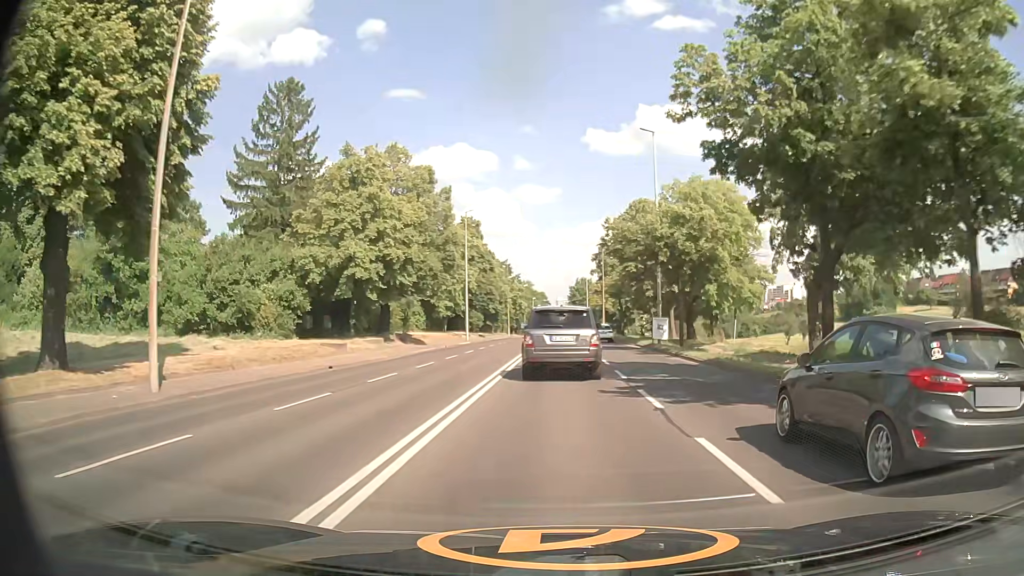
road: primary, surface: asphalt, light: Day
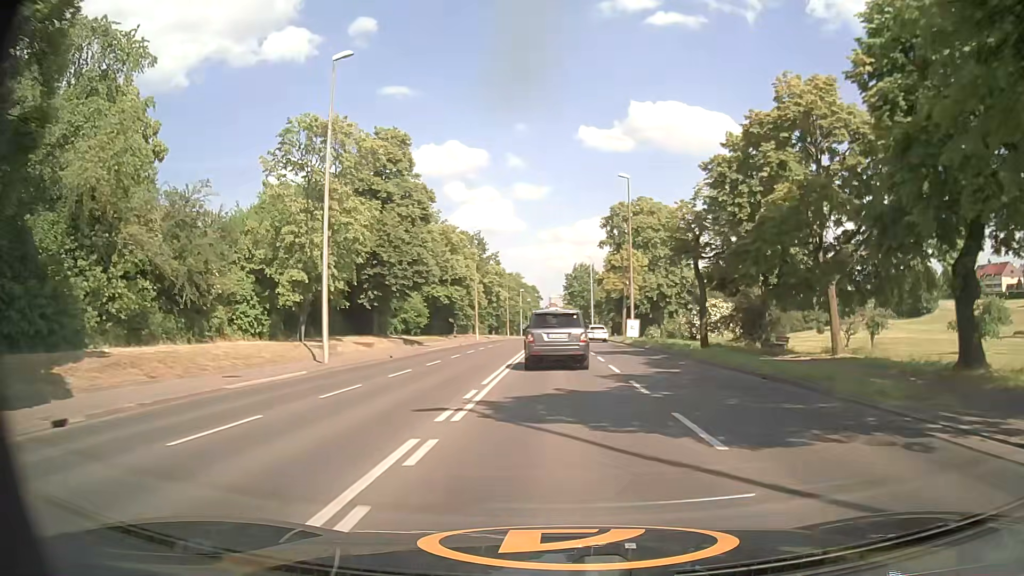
(+0.3, +39.8) m; +1°
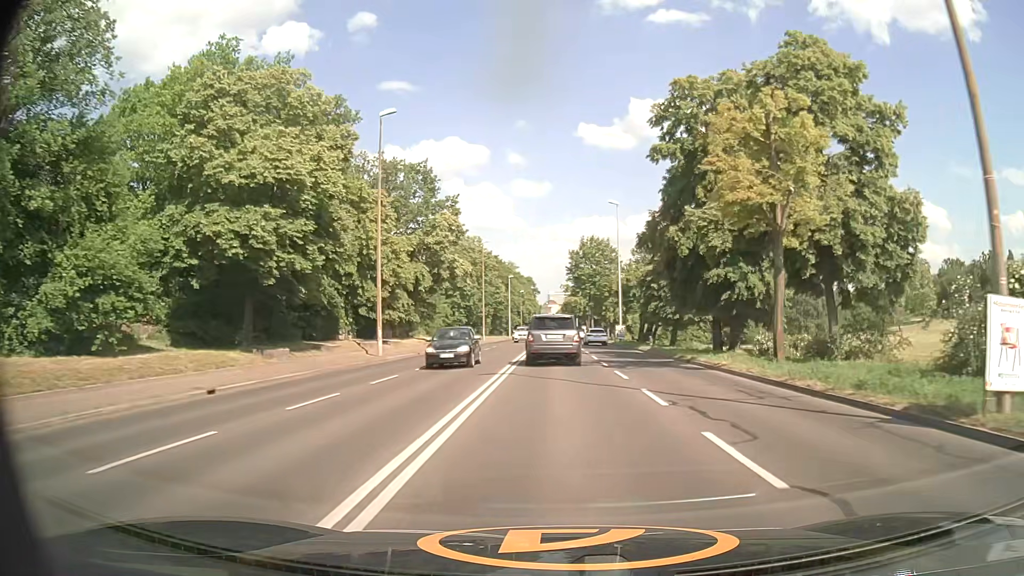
(-0.3, +43.7) m; -1°
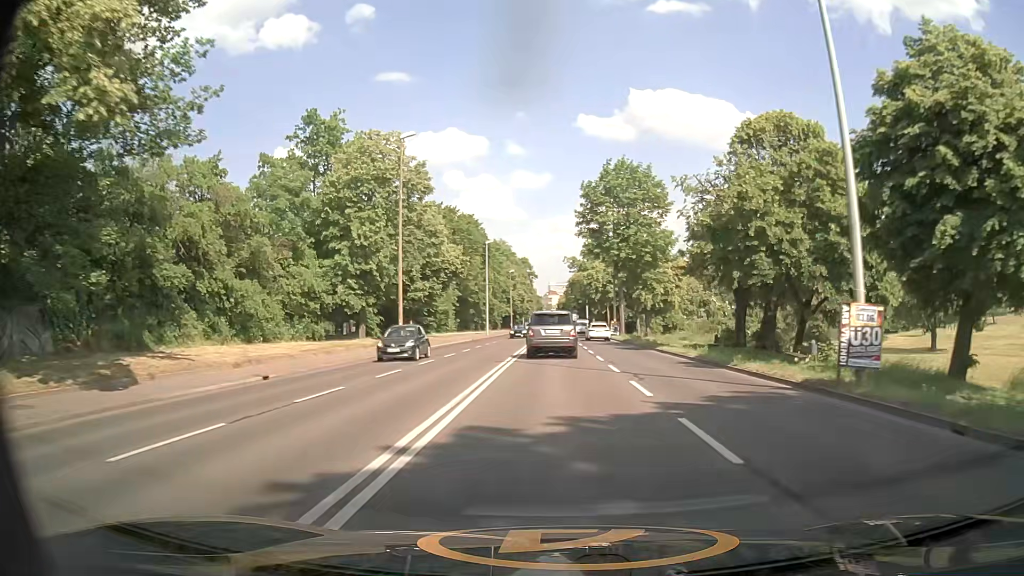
(+0.3, +47.0) m; +1°
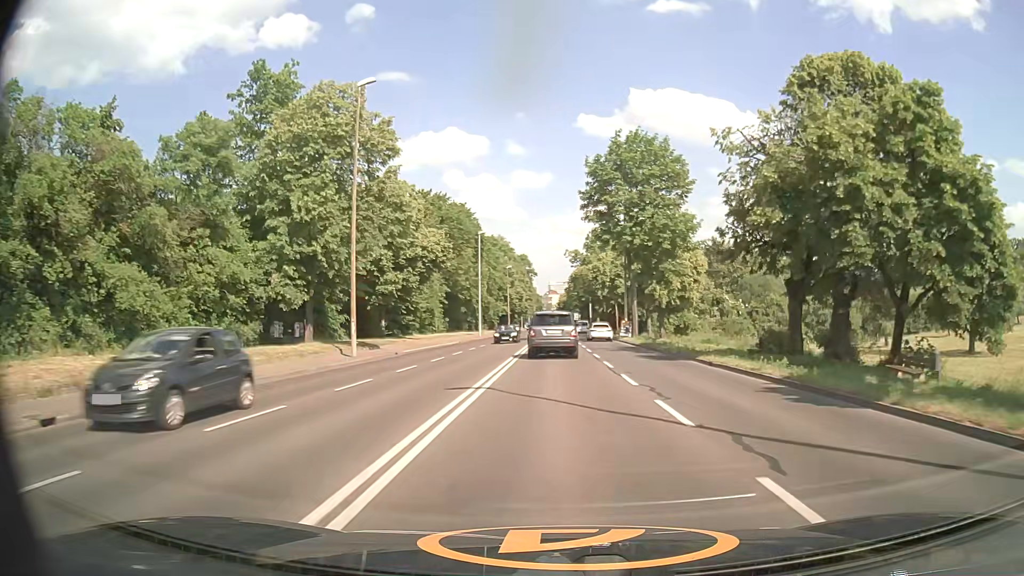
(-0.2, +9.6) m; -1°
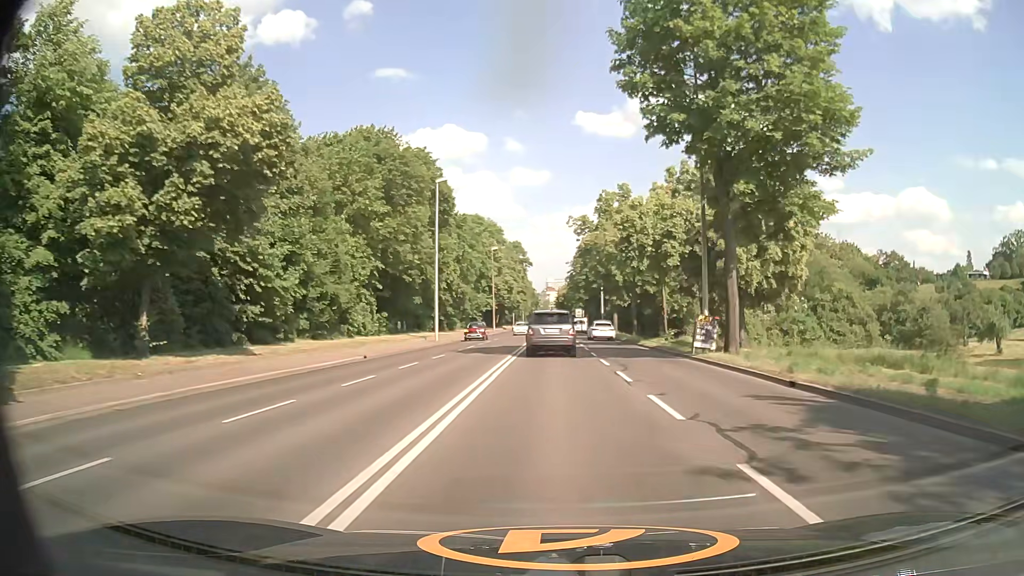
(0.0, +29.3) m; 0°
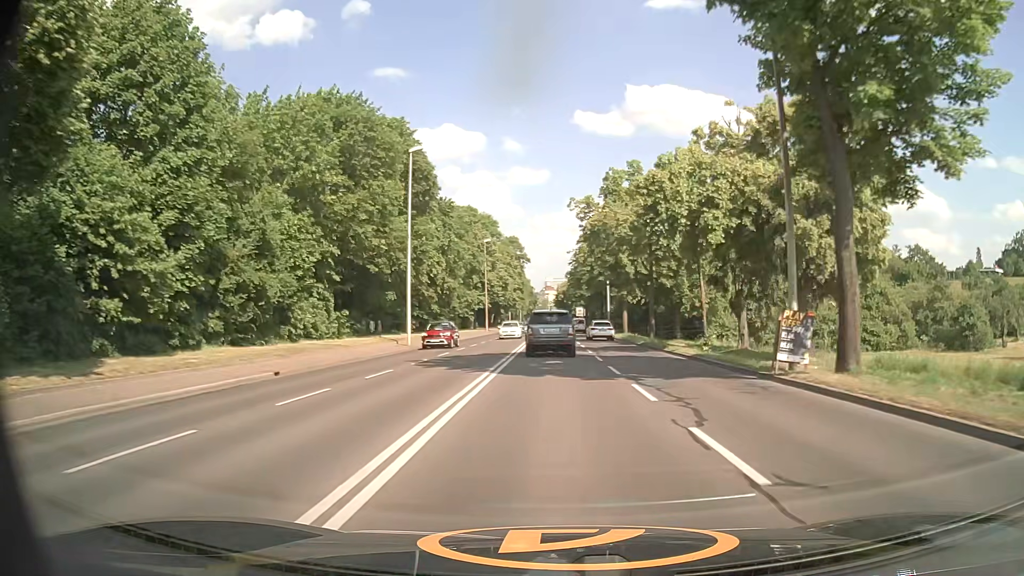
(0.0, +9.8) m; 0°
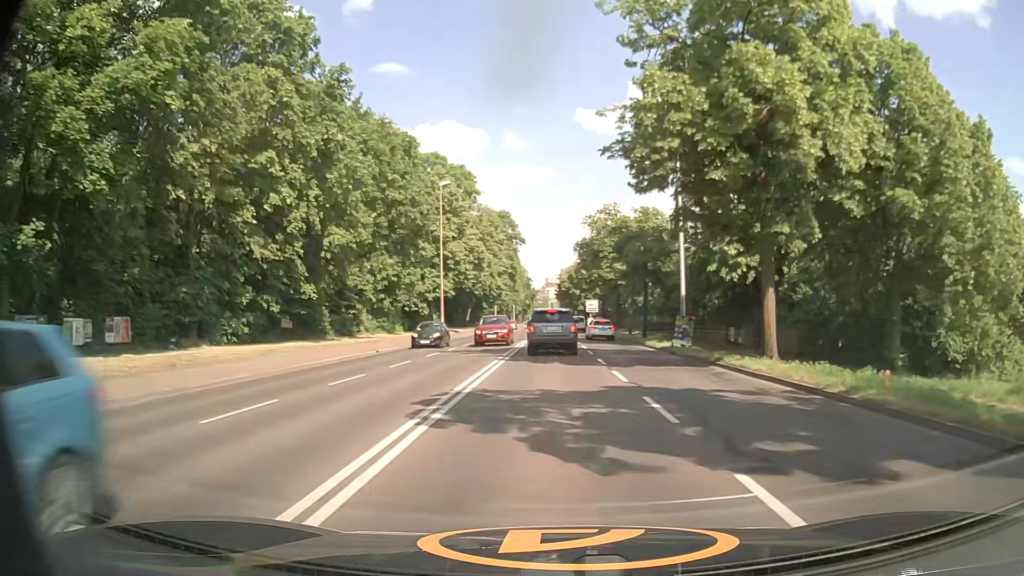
(0.0, +38.3) m; -1°
(0, +10) (0, +20) (0, +30) (0, +40) (0, +50) (0, +60) (0, +70) (+1, +80) (+1, +90) (+1, +100) m
